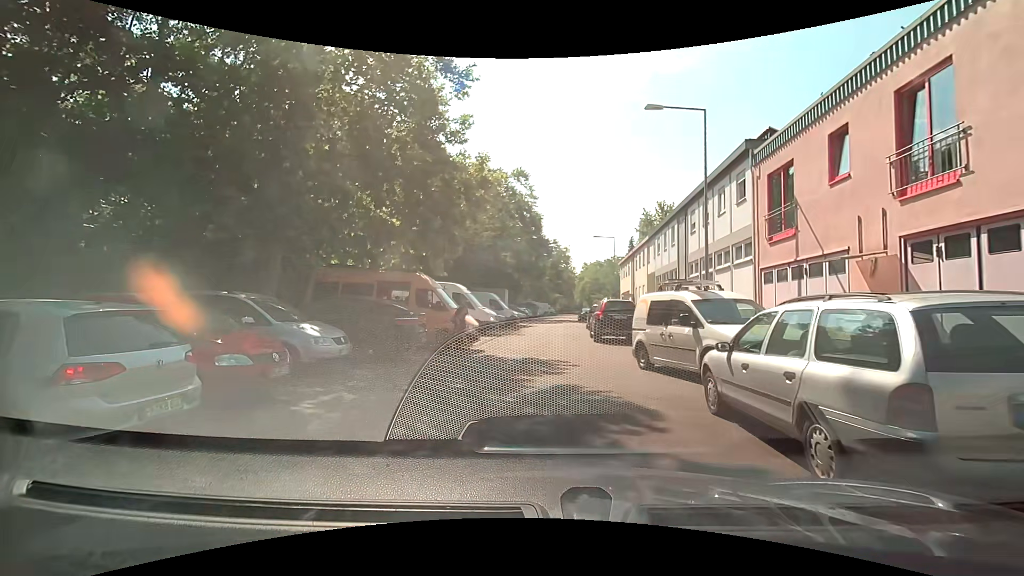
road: unclassified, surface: asphalt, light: Day
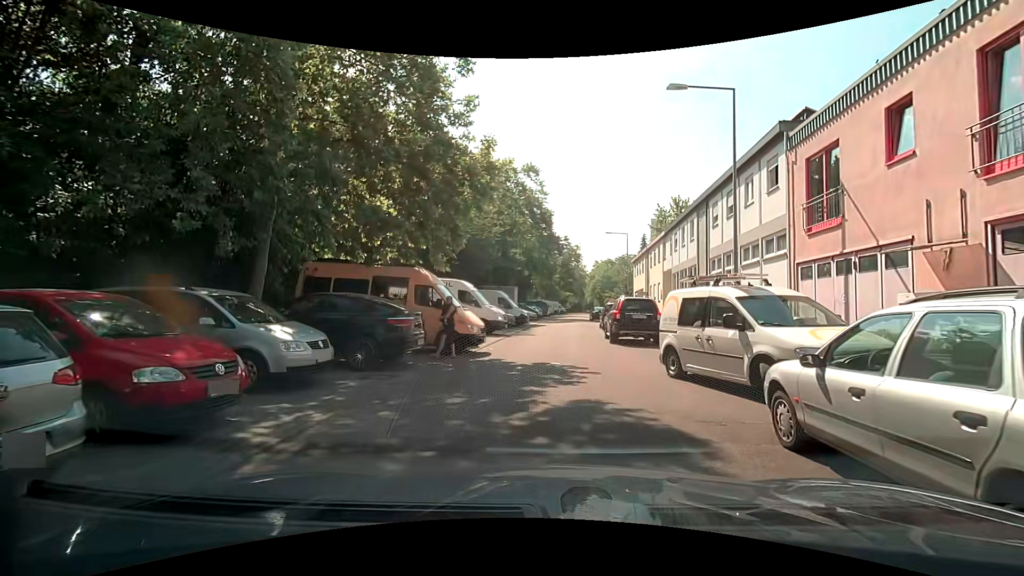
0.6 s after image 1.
(-0.1, +1.6) m; -1°
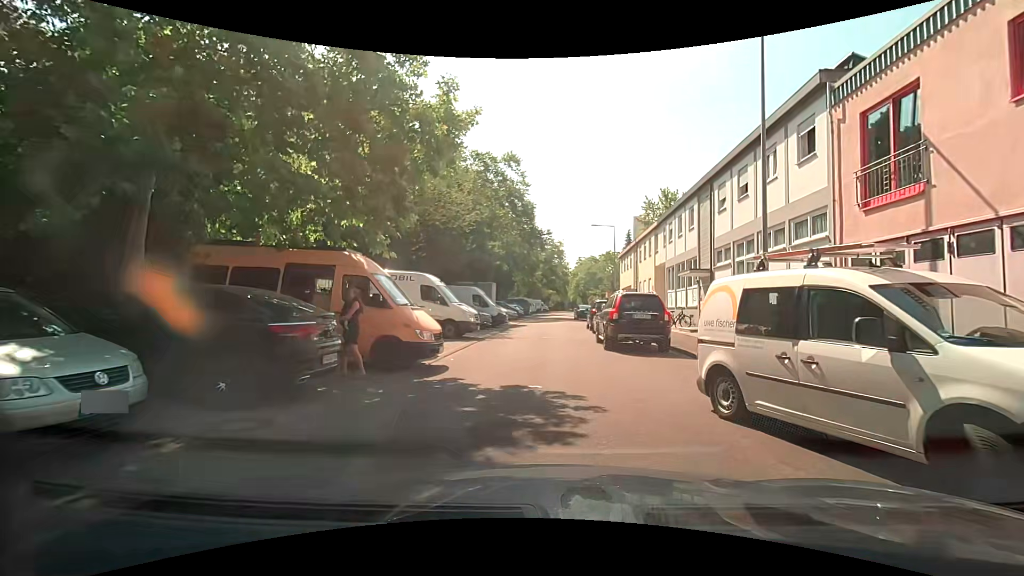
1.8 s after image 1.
(0.0, +3.9) m; +2°
